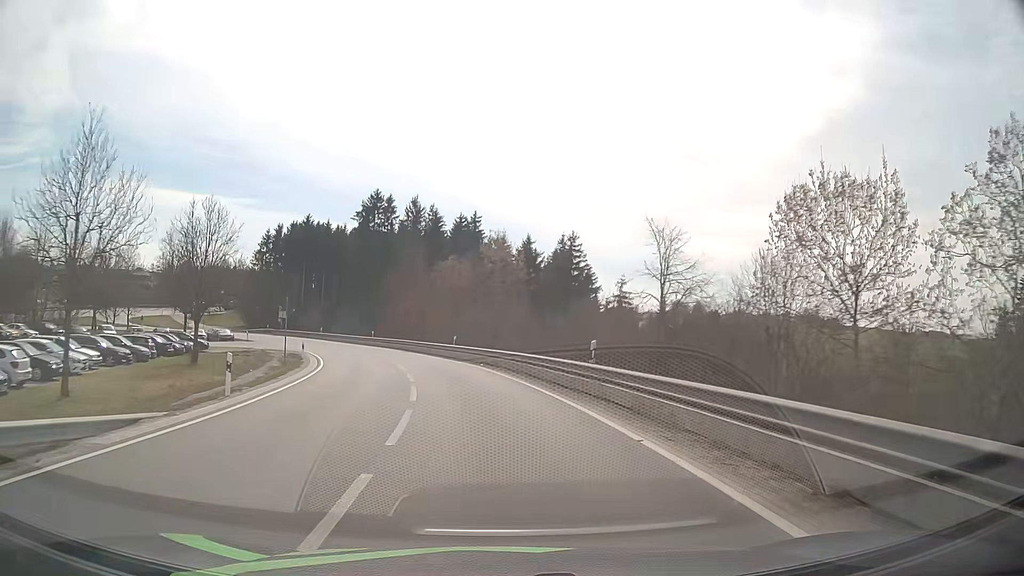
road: primary_link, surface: asphalt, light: Day
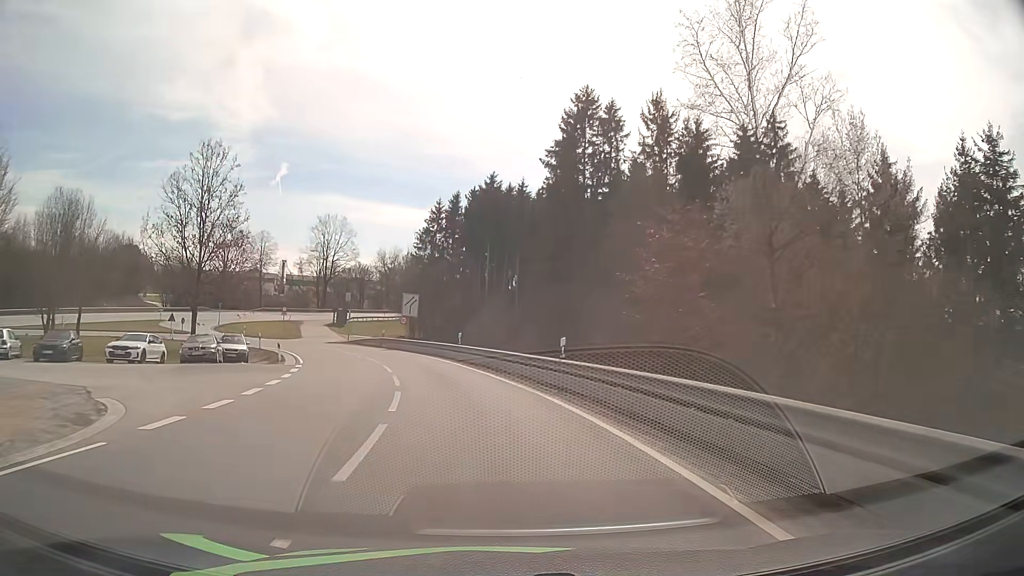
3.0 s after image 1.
(-7.9, +44.7) m; -20°
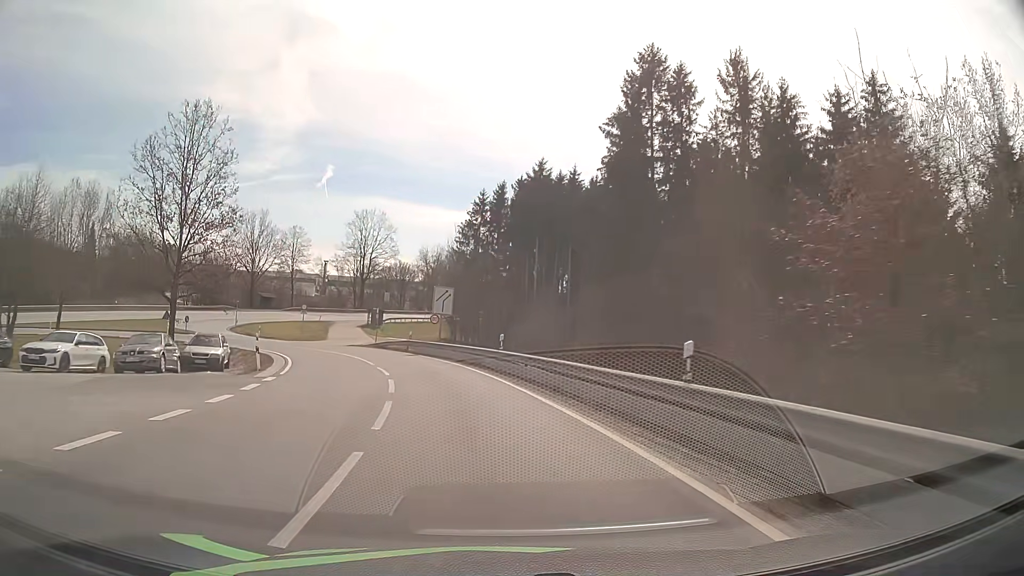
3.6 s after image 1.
(-0.3, +8.8) m; -4°
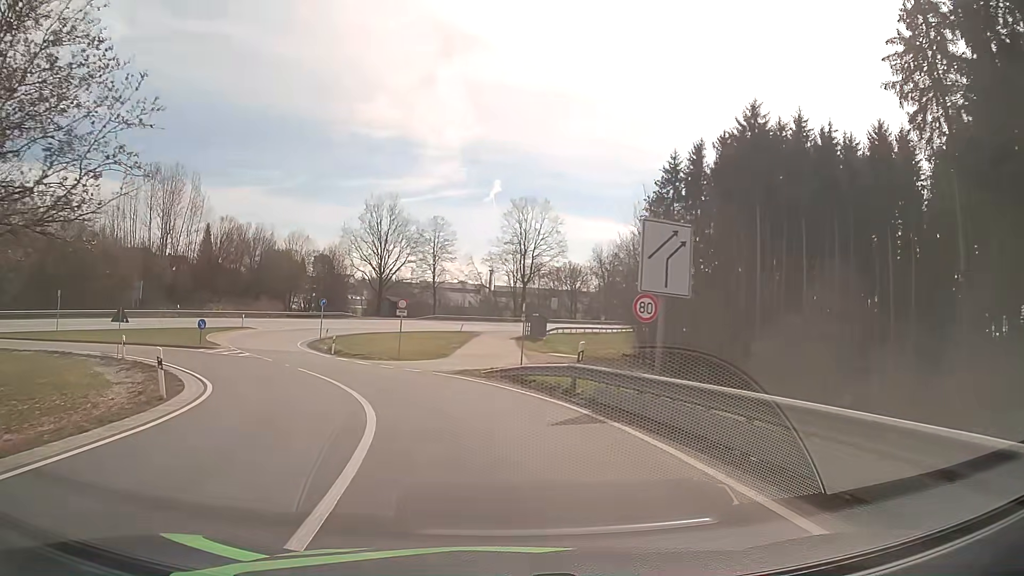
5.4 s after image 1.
(-2.9, +24.9) m; -14°
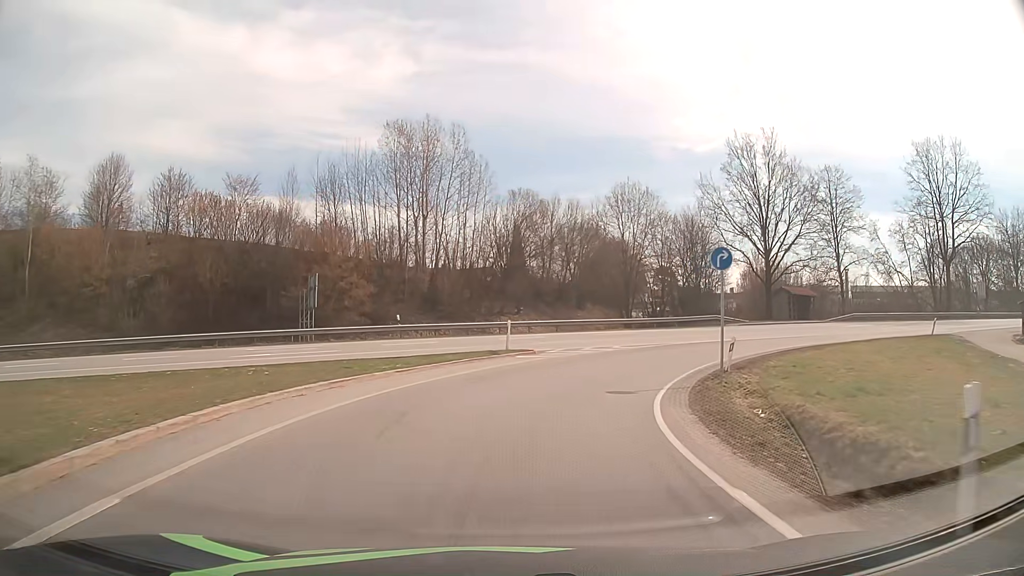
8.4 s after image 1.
(-10.2, +33.9) m; -30°
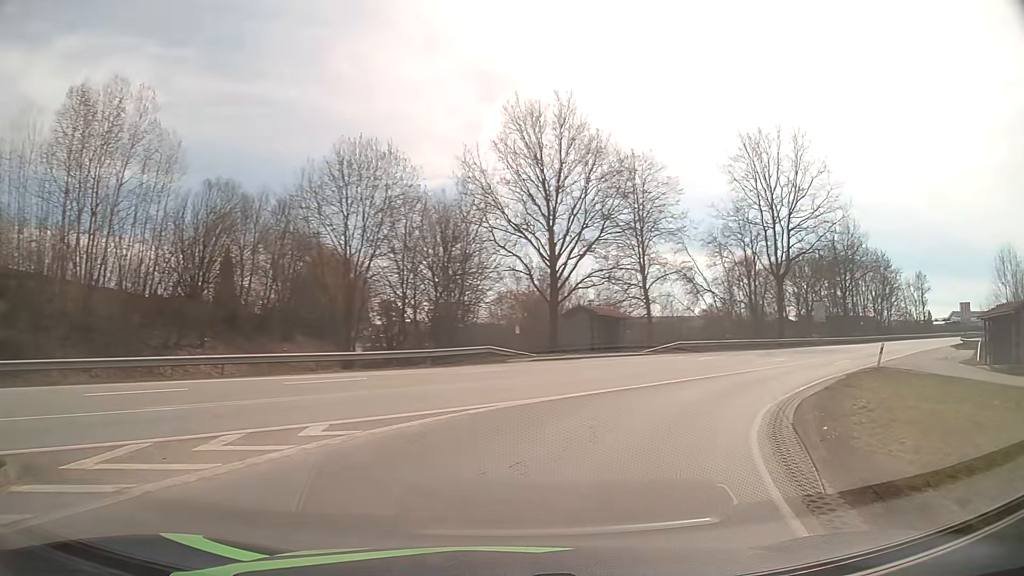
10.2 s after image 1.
(+2.5, +18.4) m; +22°
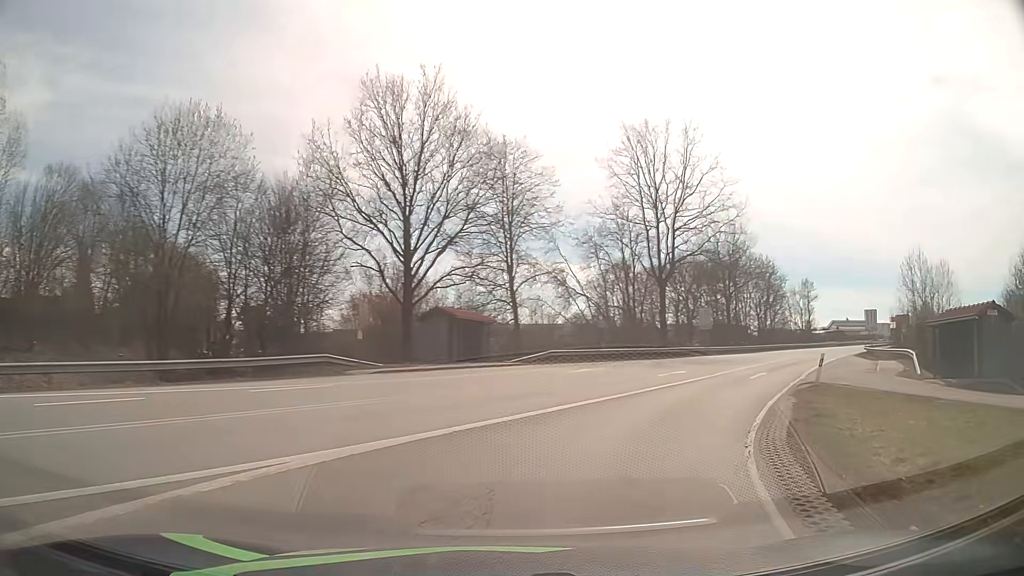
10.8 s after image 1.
(+0.6, +5.8) m; +11°
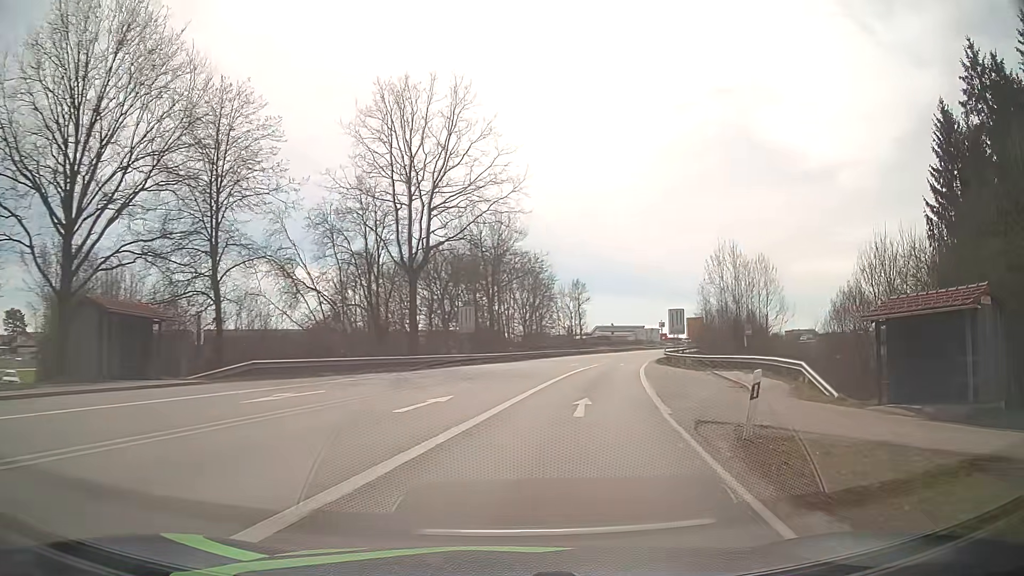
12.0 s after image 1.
(+2.4, +11.8) m; +22°
